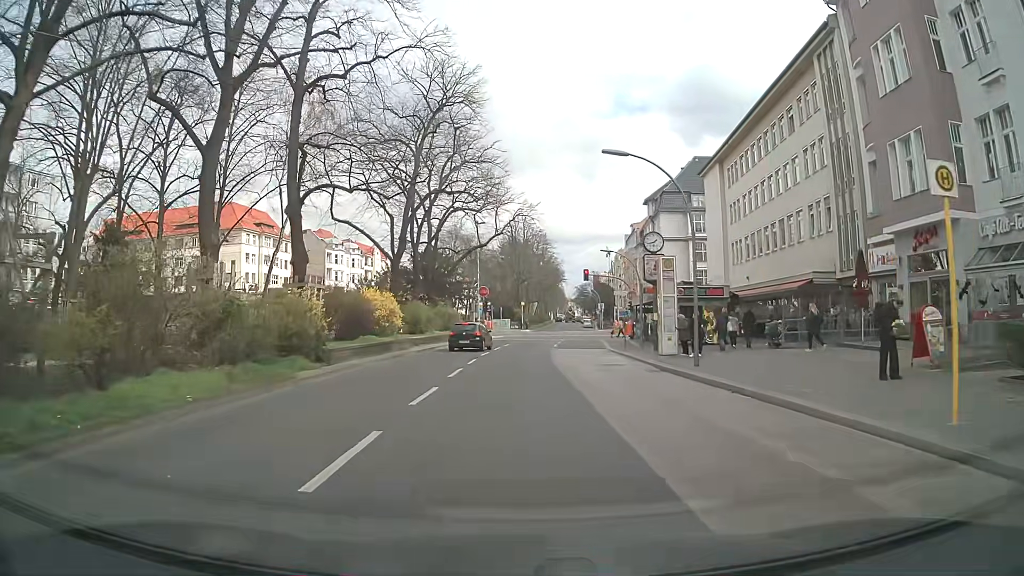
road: secondary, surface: asphalt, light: Day
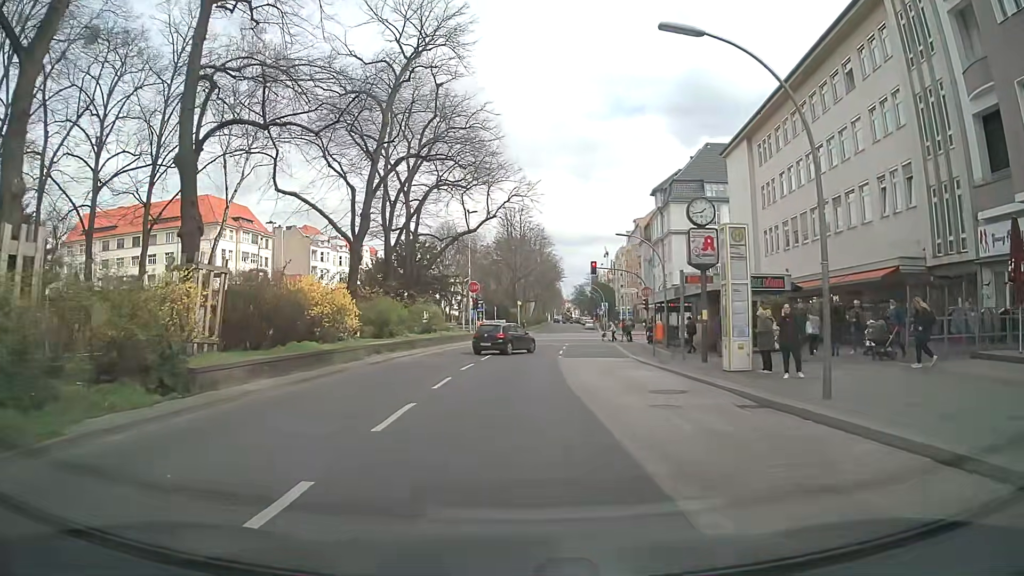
(0.0, +8.8) m; 0°
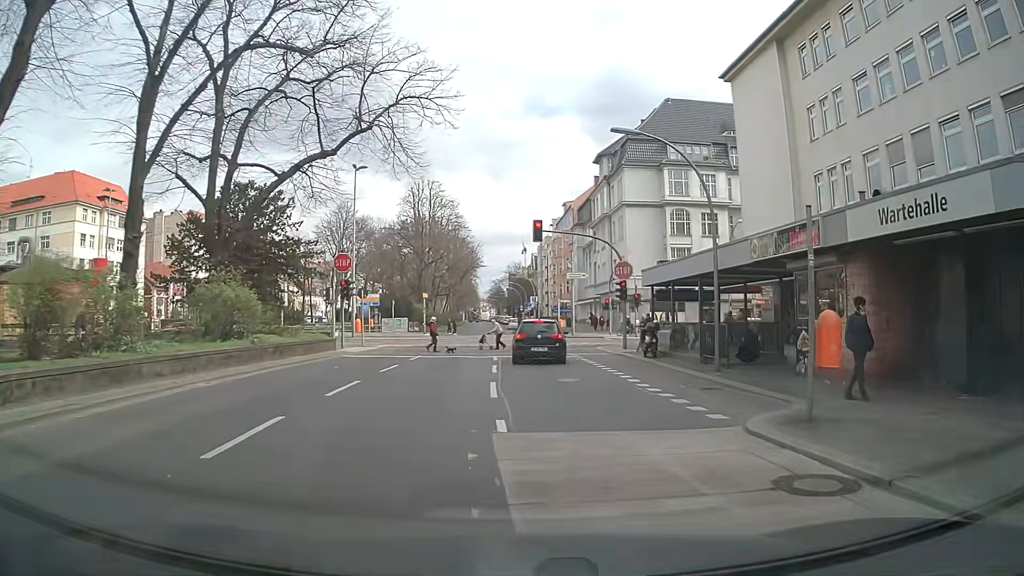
(+0.7, +20.0) m; +7°
